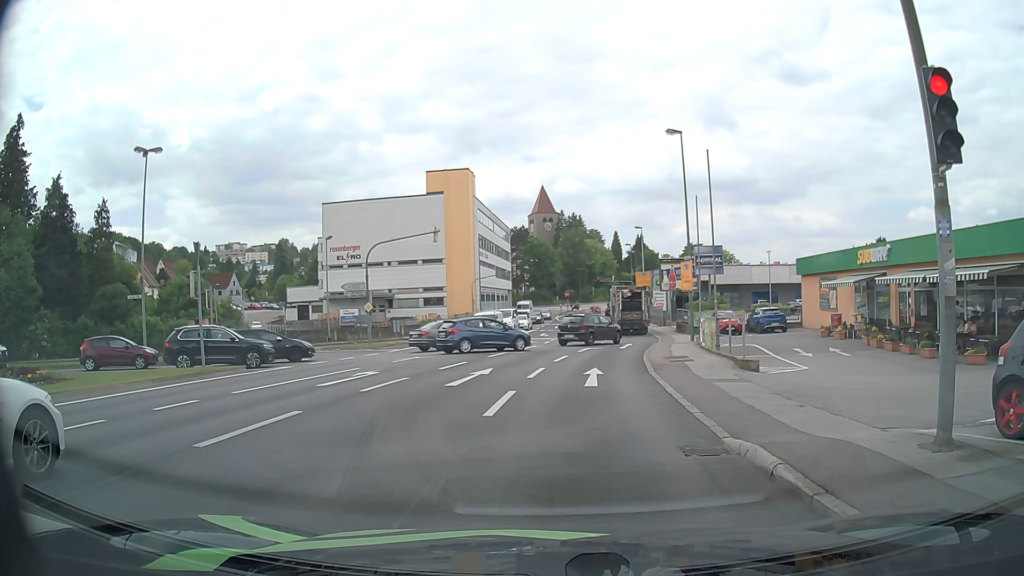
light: Day
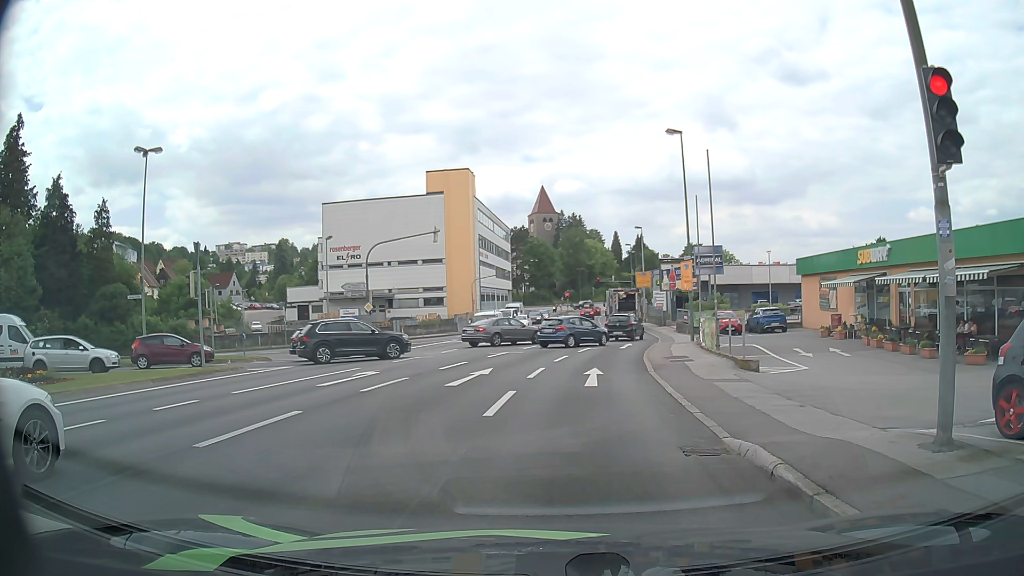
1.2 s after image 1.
(0.0, 0.0) m; 0°
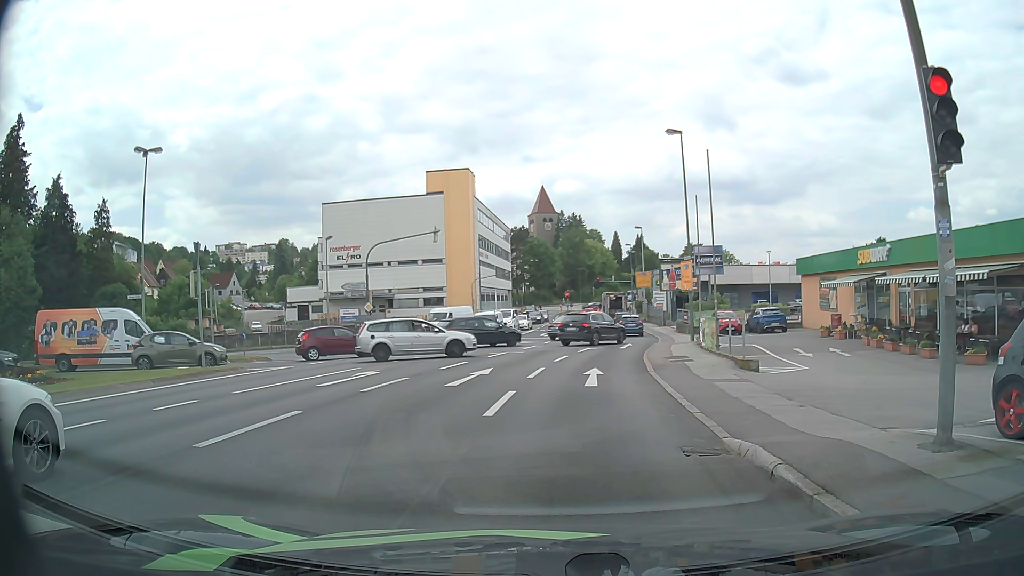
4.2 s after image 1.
(0.0, 0.0) m; 0°
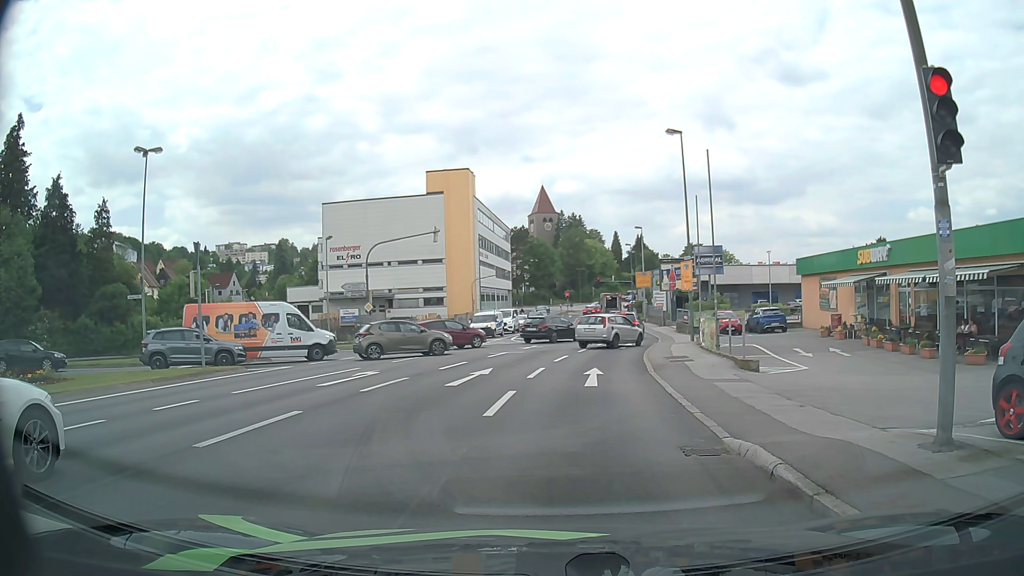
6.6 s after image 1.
(0.0, 0.0) m; 0°
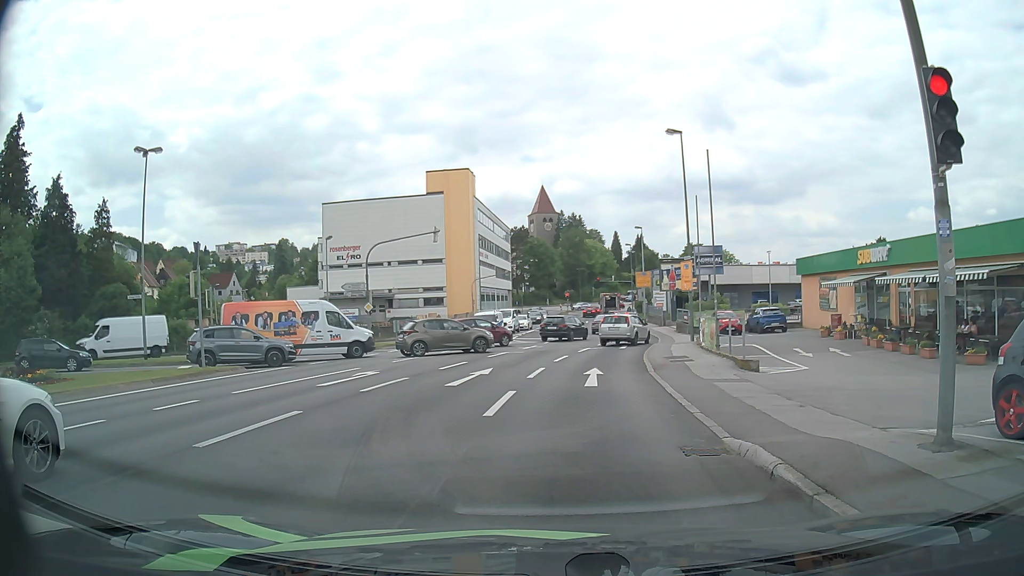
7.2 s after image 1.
(0.0, 0.0) m; 0°
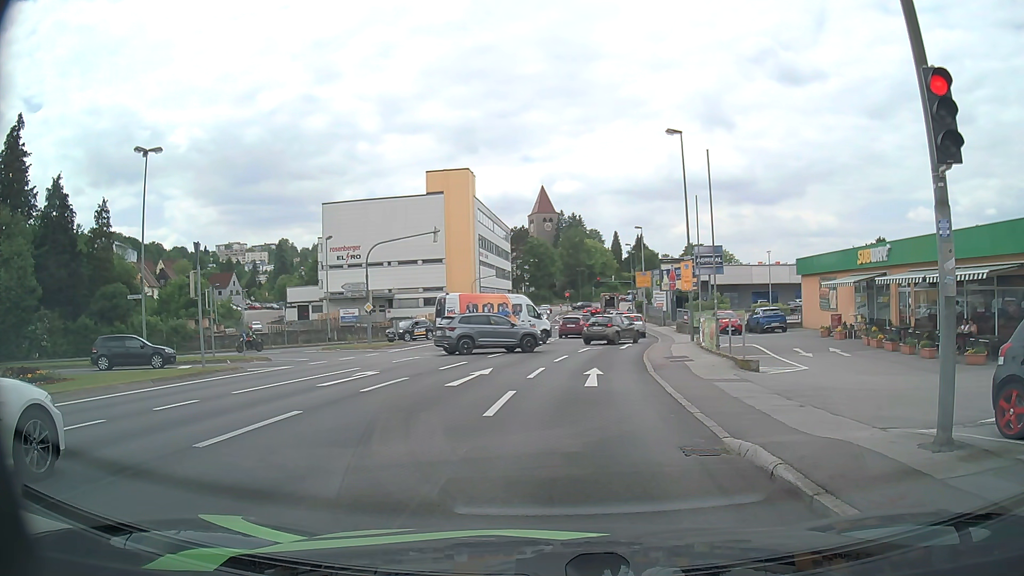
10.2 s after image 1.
(0.0, 0.0) m; 0°
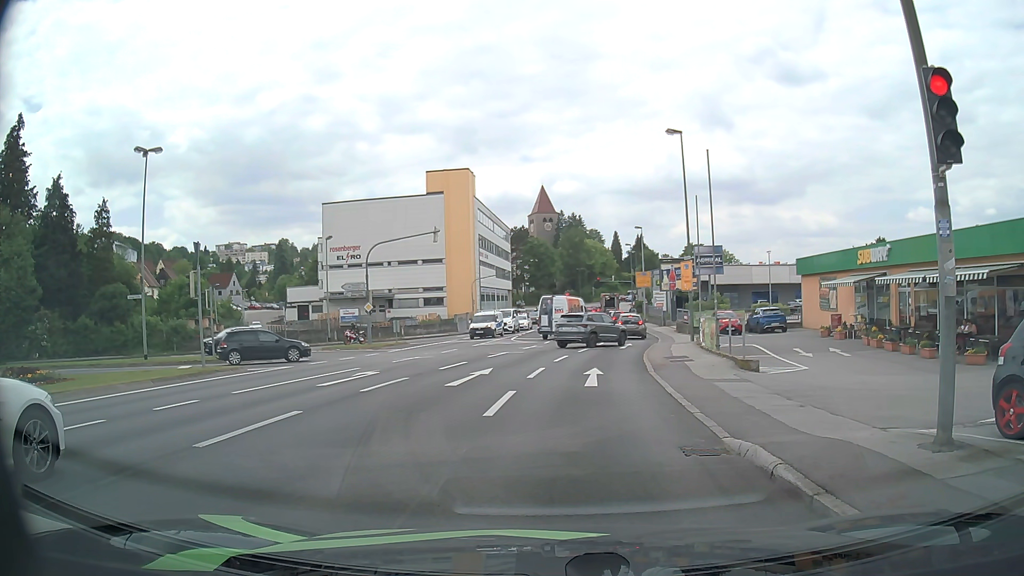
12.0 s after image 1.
(0.0, 0.0) m; 0°
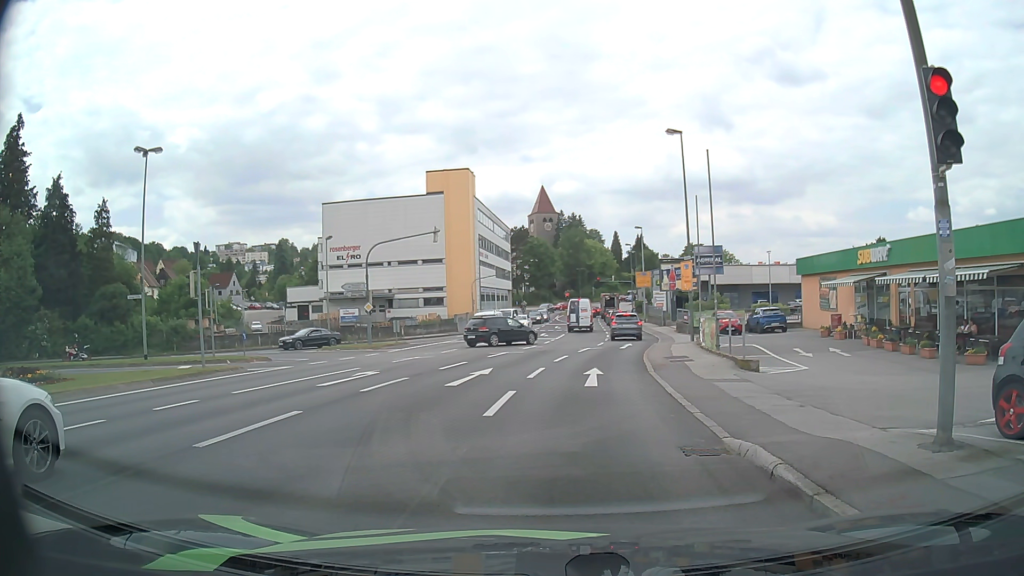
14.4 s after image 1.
(0.0, 0.0) m; 0°
(+1, +10) (+2, +20) (+4, +30) (+6, +40) (+8, +49) (+9, +59) (+10, +69) (+11, +79) (+12, +89) (+13, +99) m
